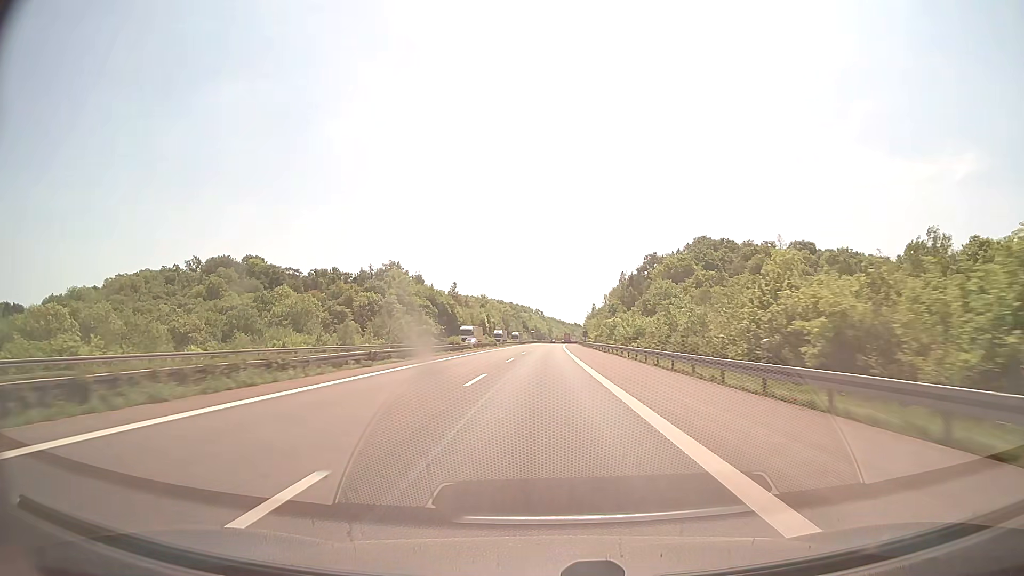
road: motorway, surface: concrete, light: Day
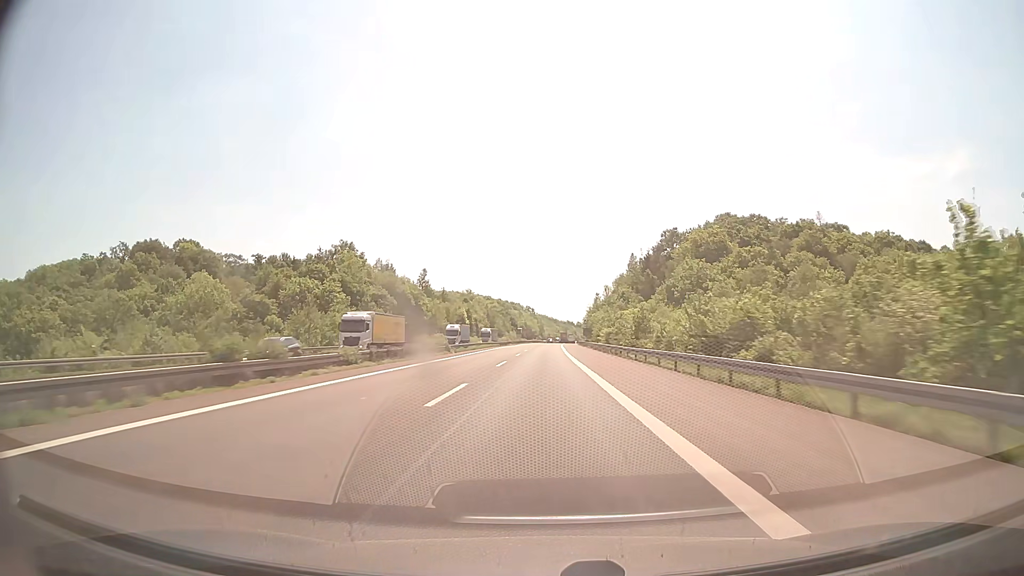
(+0.3, +41.2) m; +1°
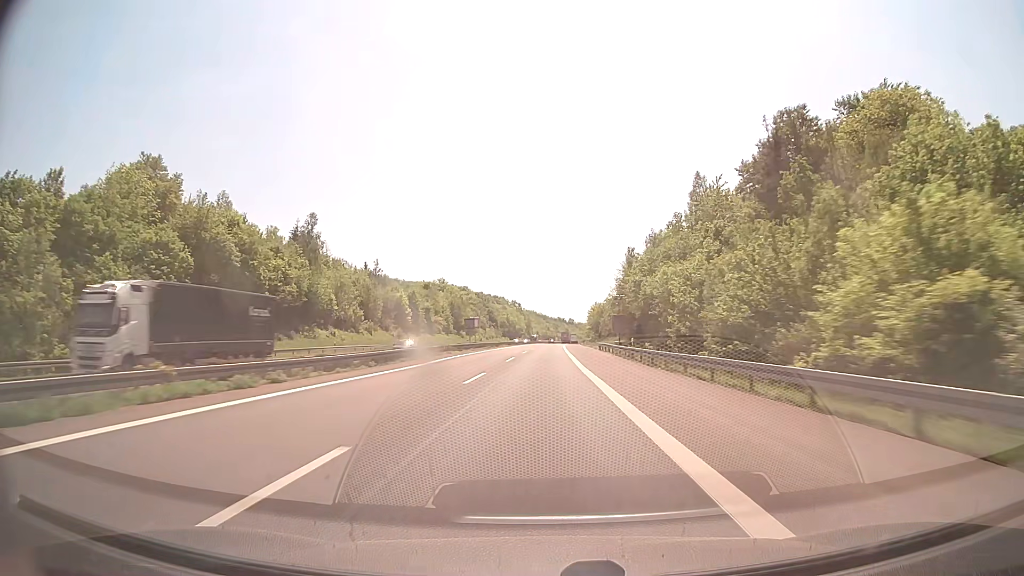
(+0.8, +82.4) m; +1°
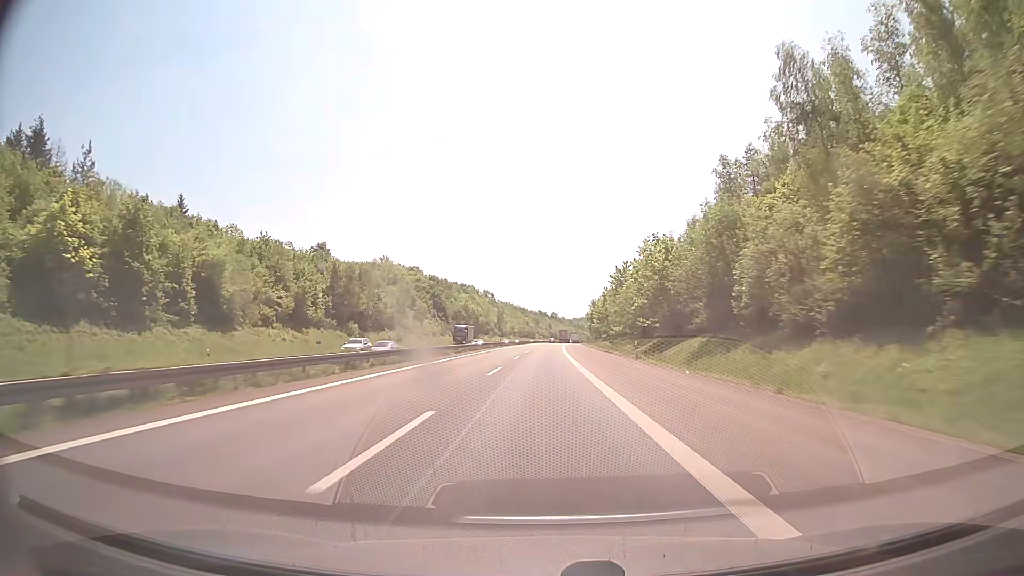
(+1.6, +103.2) m; +2°
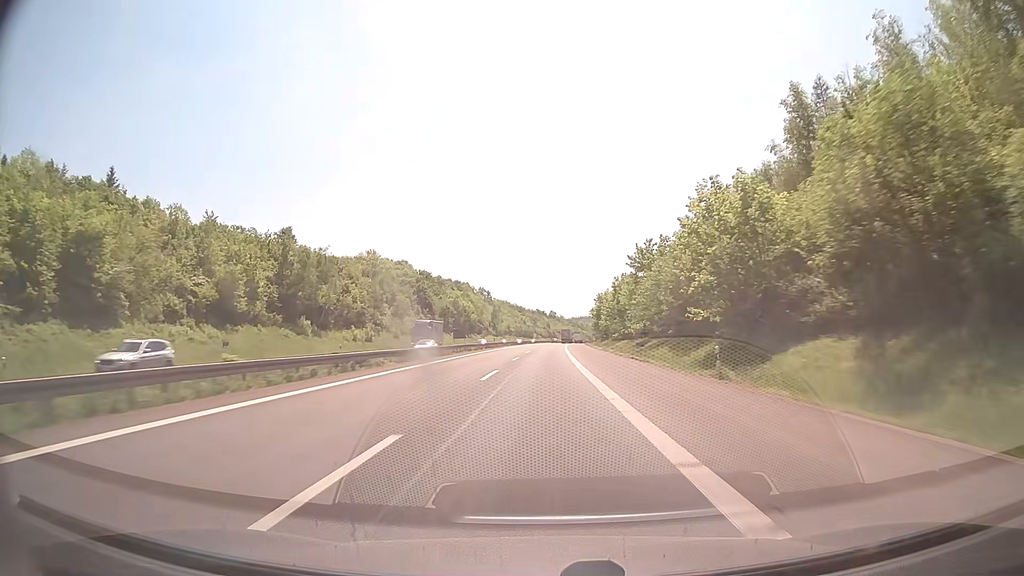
(0.0, +20.7) m; 0°
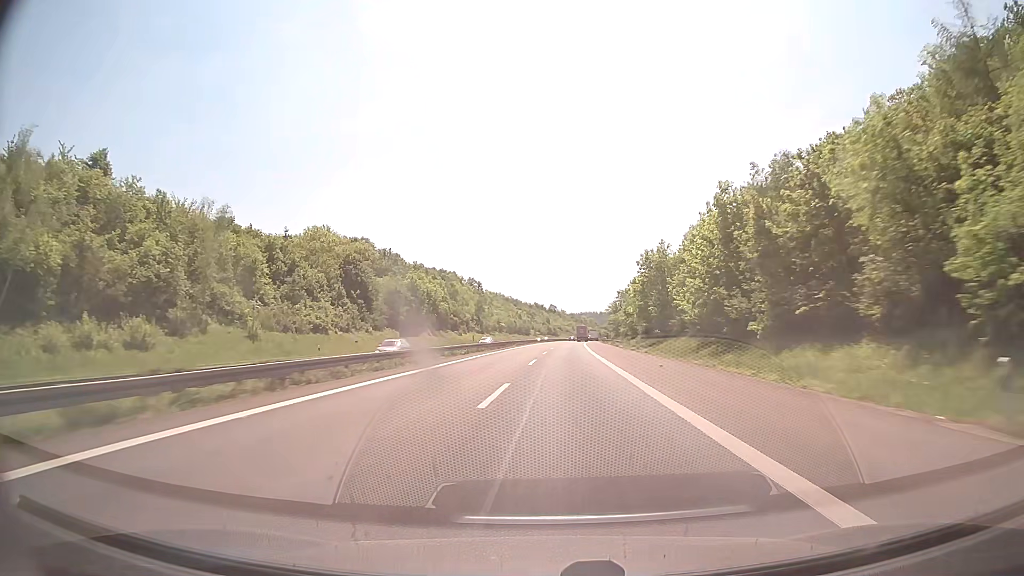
(0.0, +62.1) m; 0°
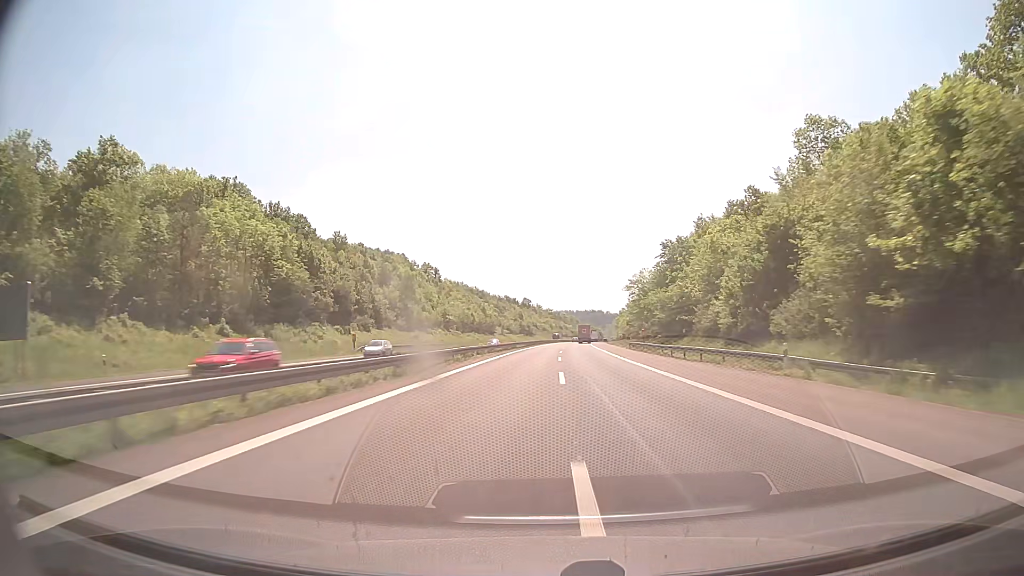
(+1.1, +82.7) m; +2°
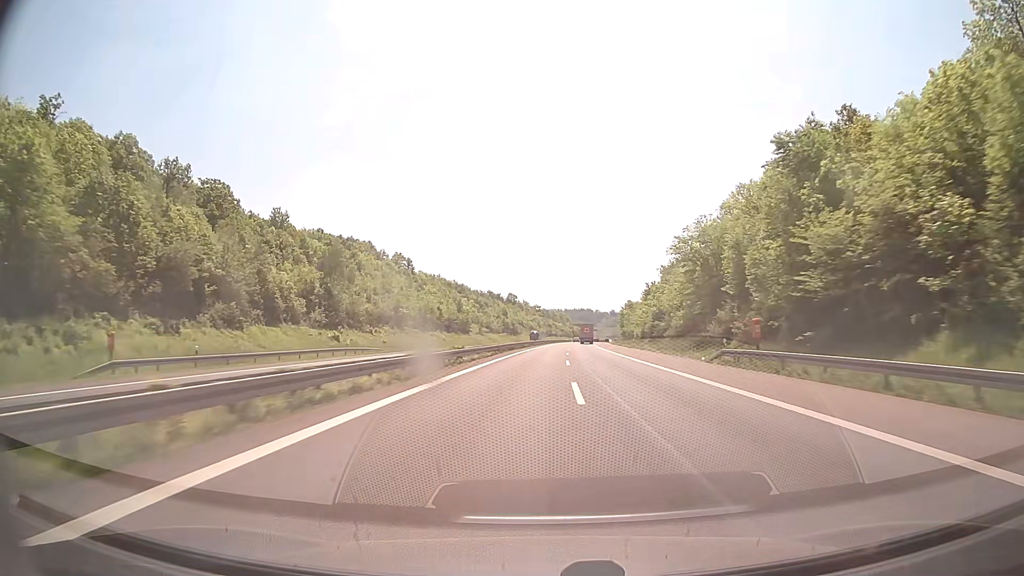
(+0.4, +41.3) m; +1°
(0, +10) (0, +20) (0, +30) (0, +40) (+1, +50) (+1, +60) (+1, +70) (+1, +80) (+2, +90) (+2, +100) m
